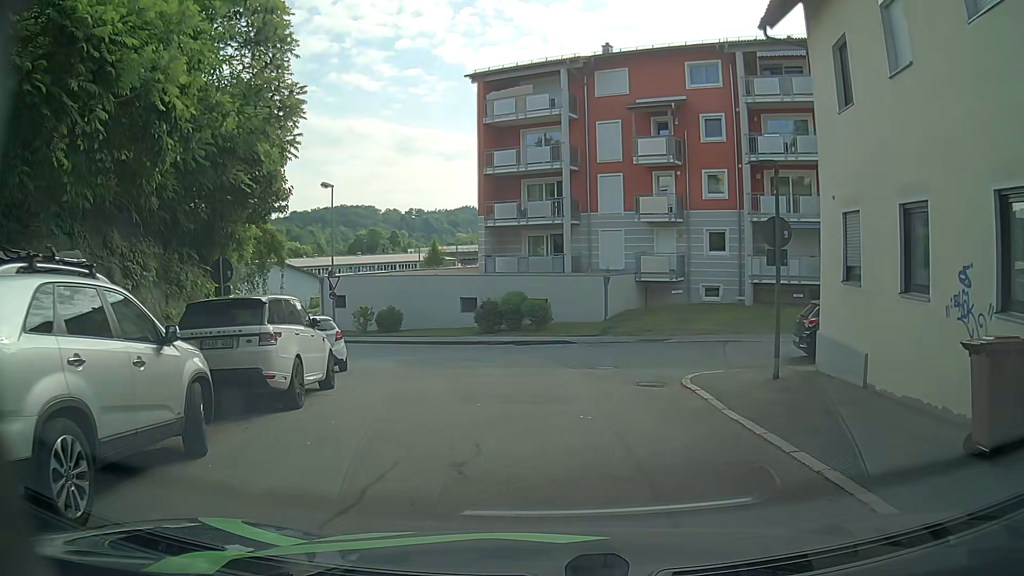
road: residential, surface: asphalt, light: Day
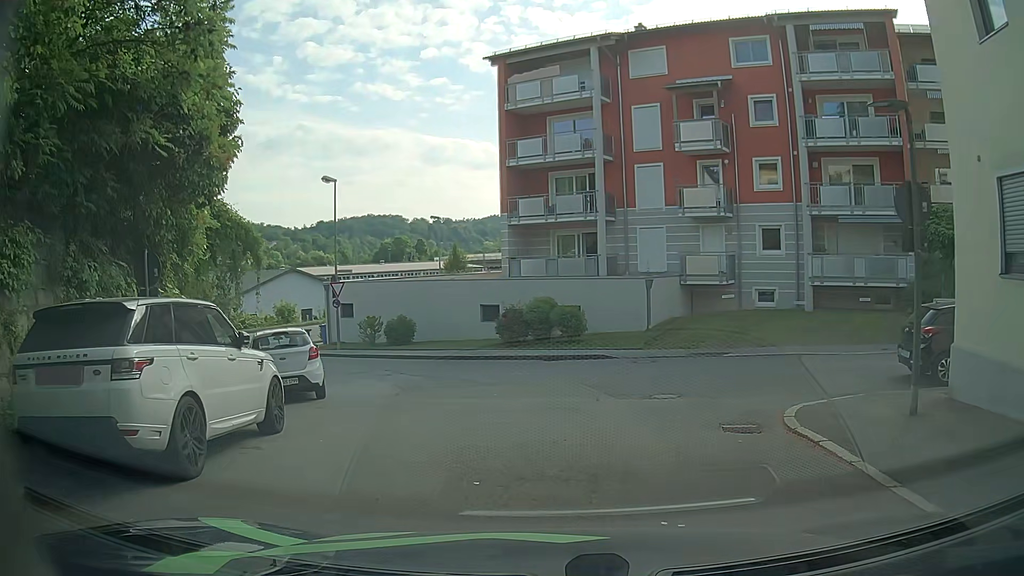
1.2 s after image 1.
(+0.3, +4.1) m; 0°
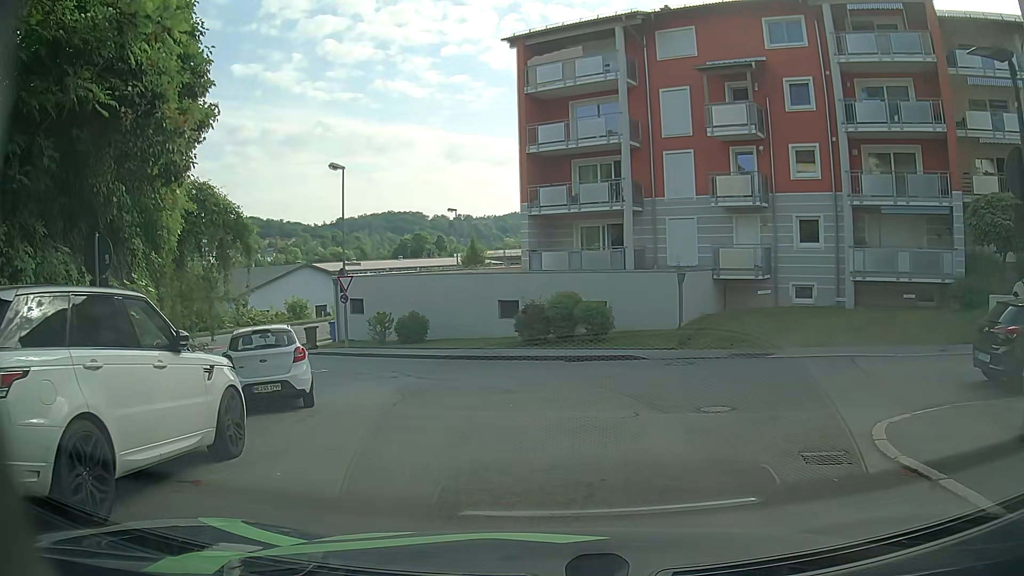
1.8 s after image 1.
(-0.1, +2.0) m; -4°
